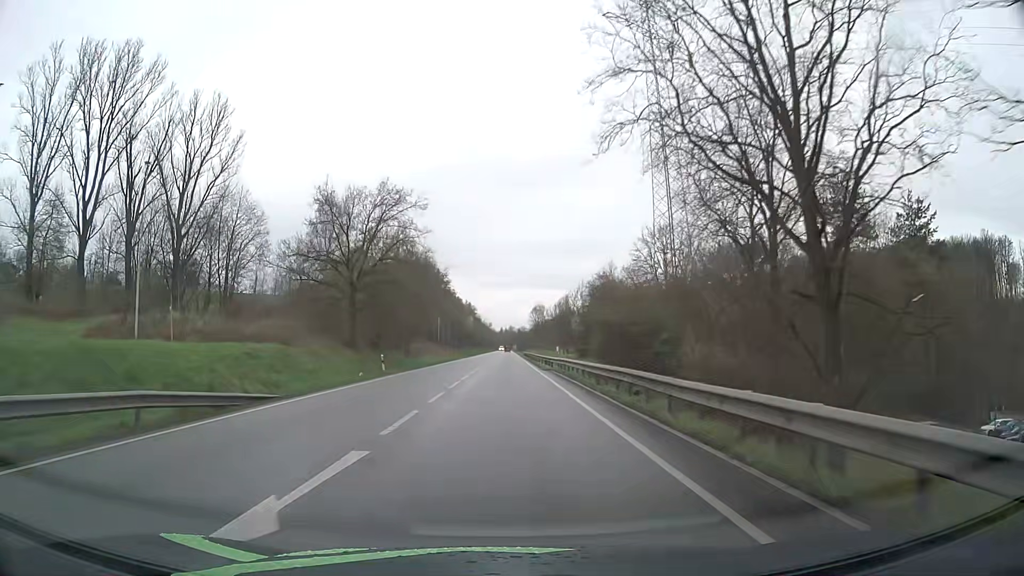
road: primary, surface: asphalt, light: Day
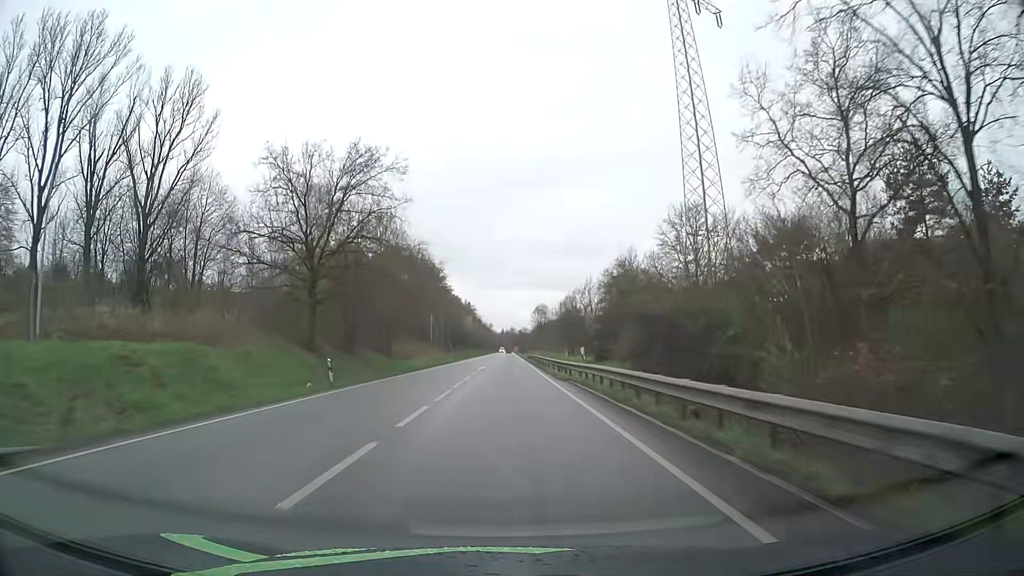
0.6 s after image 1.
(0.0, +11.0) m; 0°
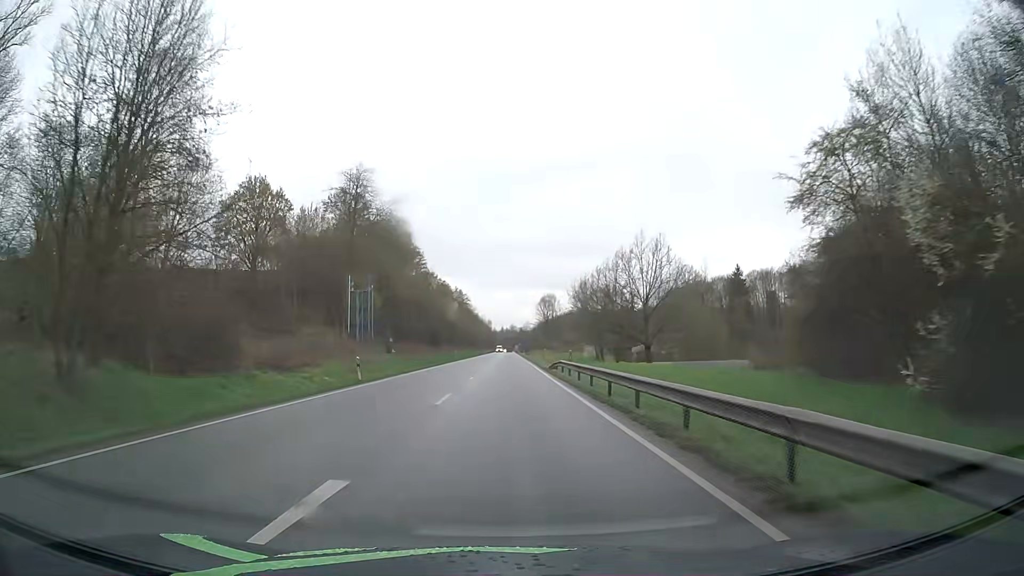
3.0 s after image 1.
(+0.1, +45.7) m; 0°
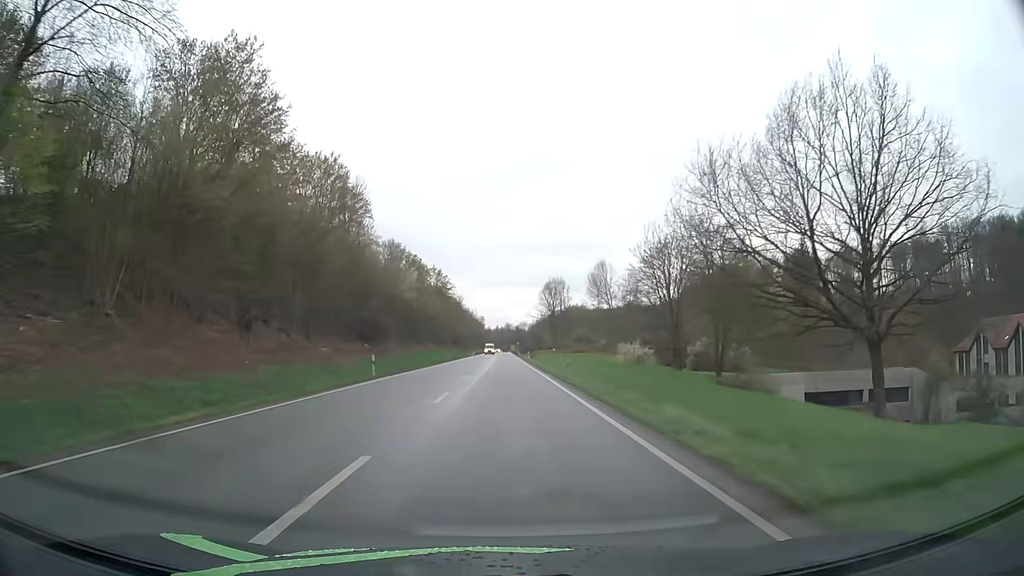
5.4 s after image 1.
(+0.1, +48.0) m; 0°
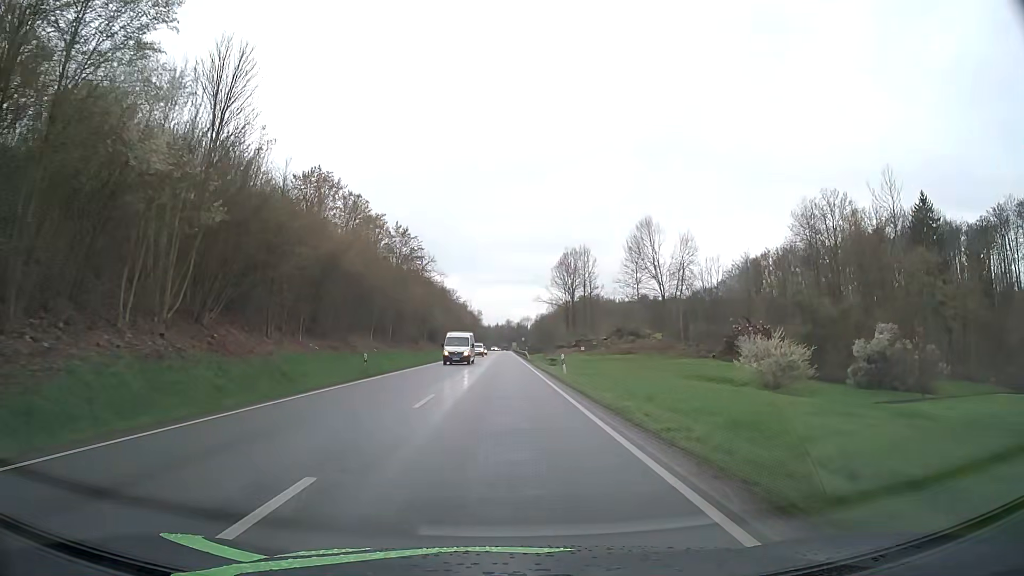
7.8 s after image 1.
(+0.1, +49.8) m; 0°
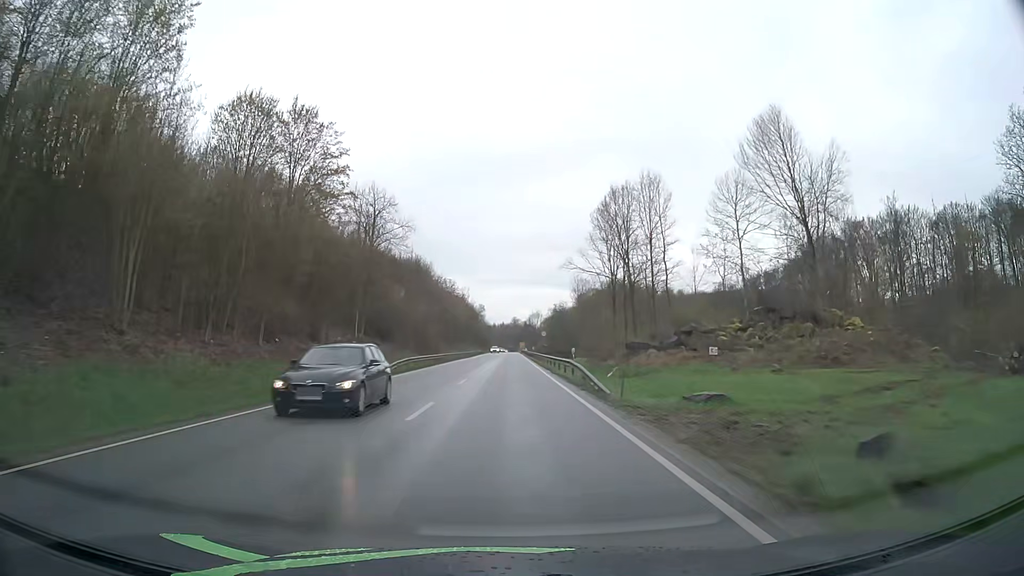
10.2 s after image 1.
(-0.2, +50.8) m; -1°
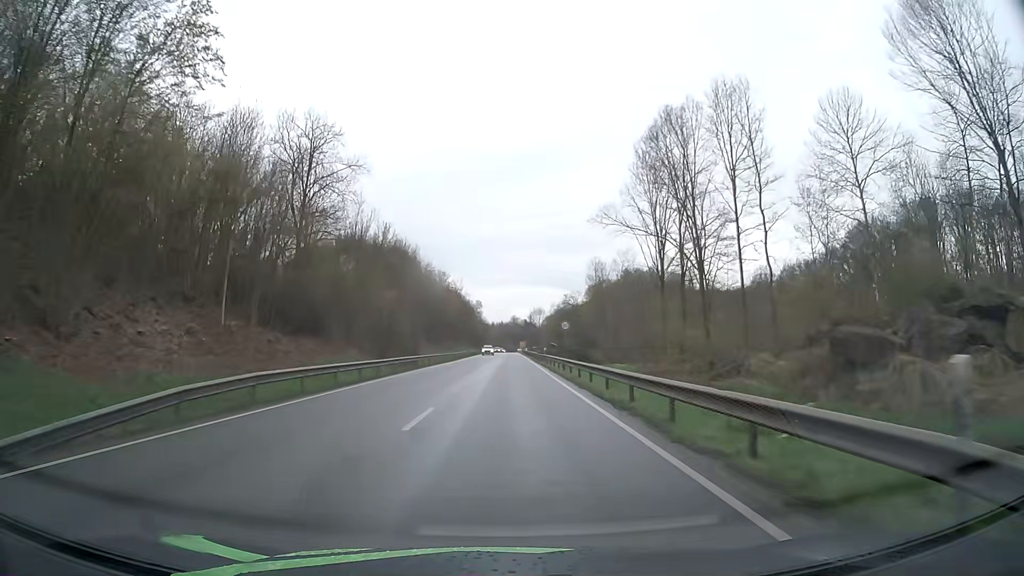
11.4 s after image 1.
(0.0, +25.7) m; 0°
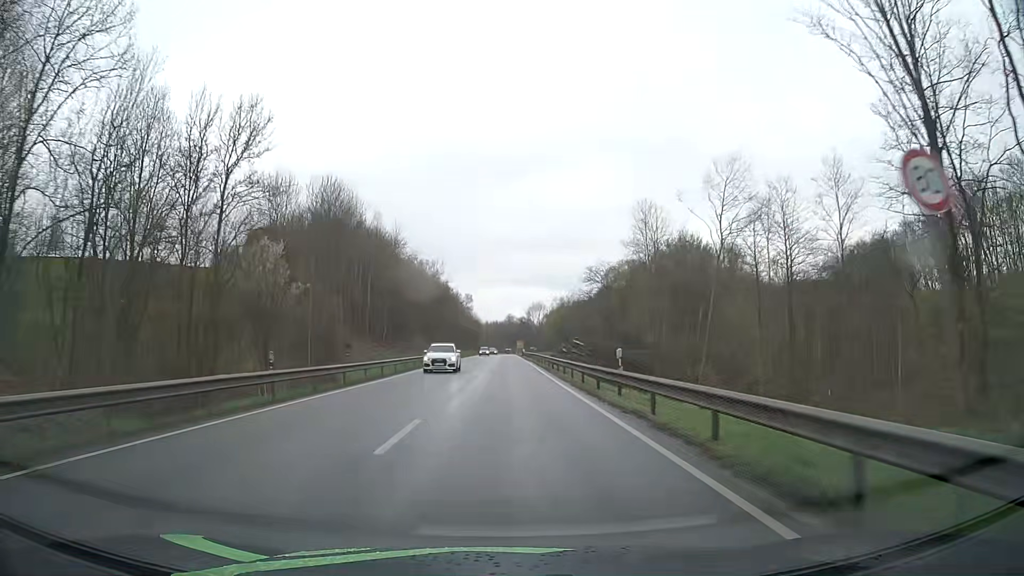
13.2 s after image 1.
(0.0, +38.8) m; 0°
(0, +10) (0, +20) (0, +30) (0, +40) (0, +50) (0, +60) (0, +70) (0, +80) (0, +90) (0, +100) m
